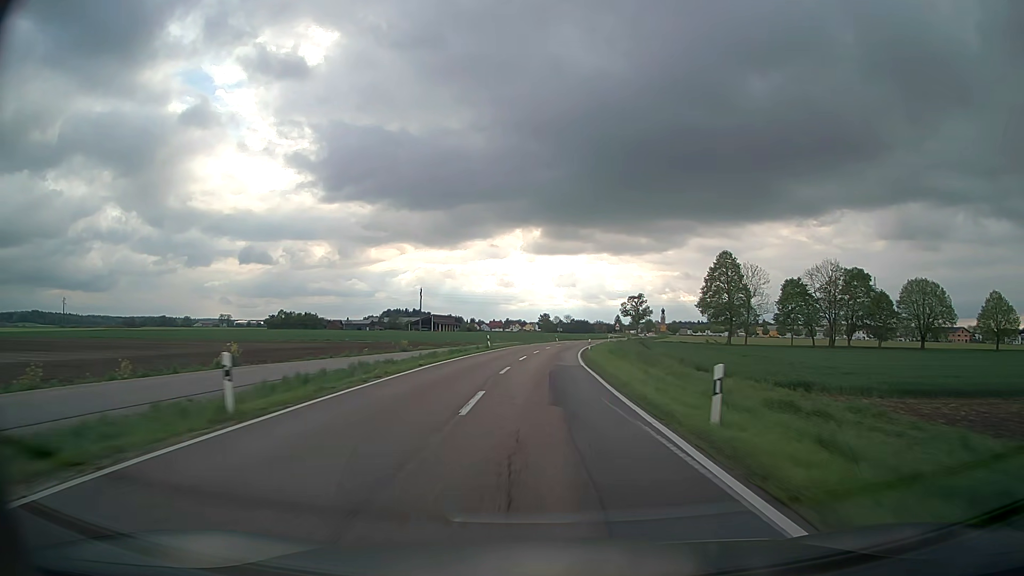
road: secondary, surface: asphalt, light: Day
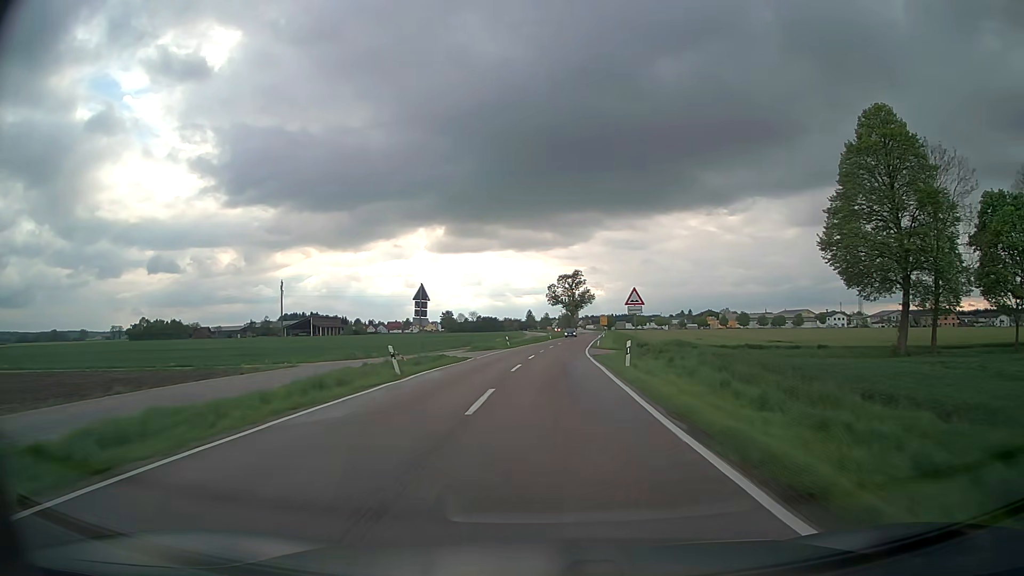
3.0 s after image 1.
(+3.5, +76.1) m; +8°
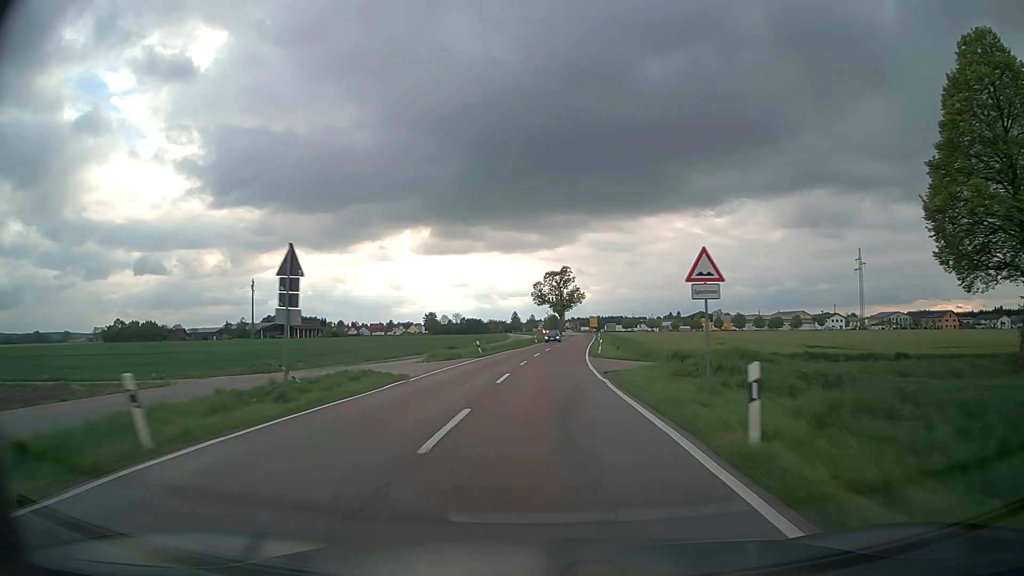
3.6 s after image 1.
(+0.2, +14.1) m; +1°
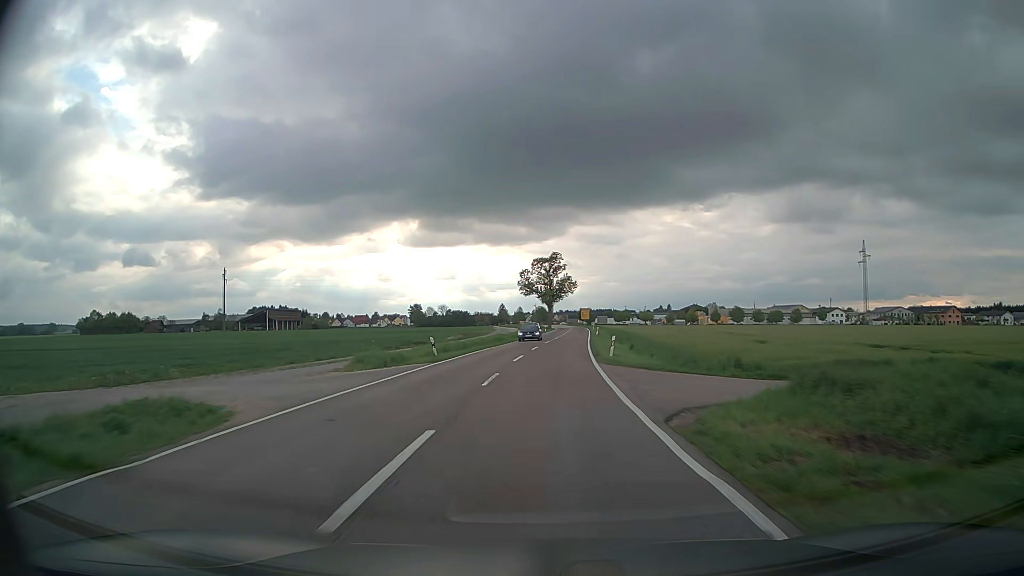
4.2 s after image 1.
(+0.2, +13.7) m; +1°
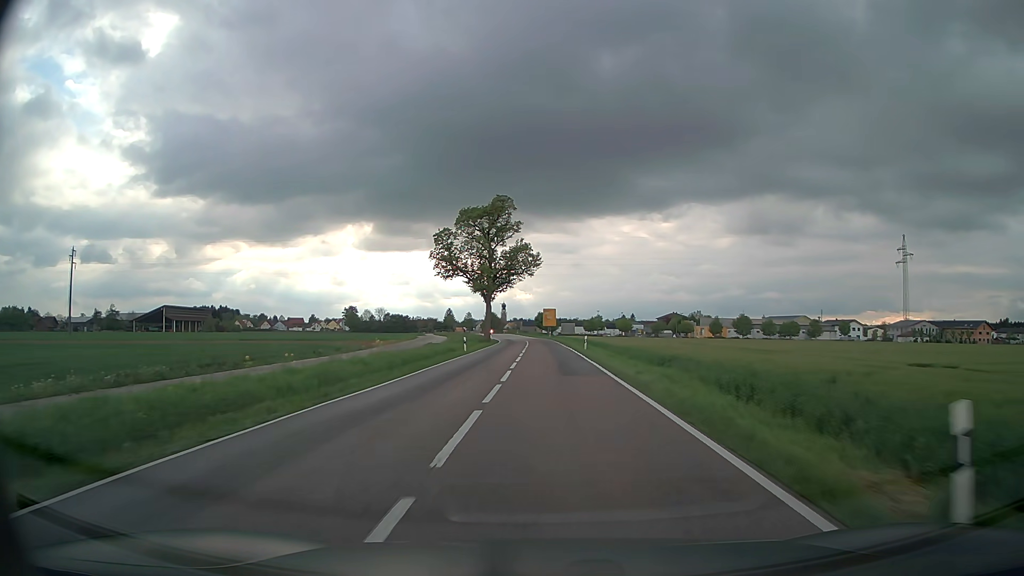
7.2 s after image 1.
(+2.1, +62.7) m; +4°
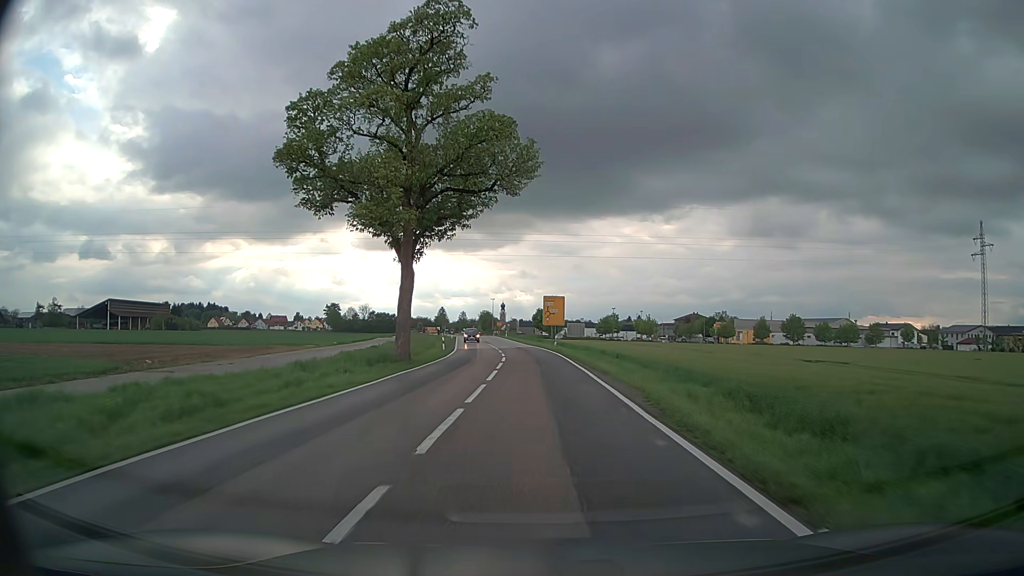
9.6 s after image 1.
(+0.1, +42.8) m; 0°
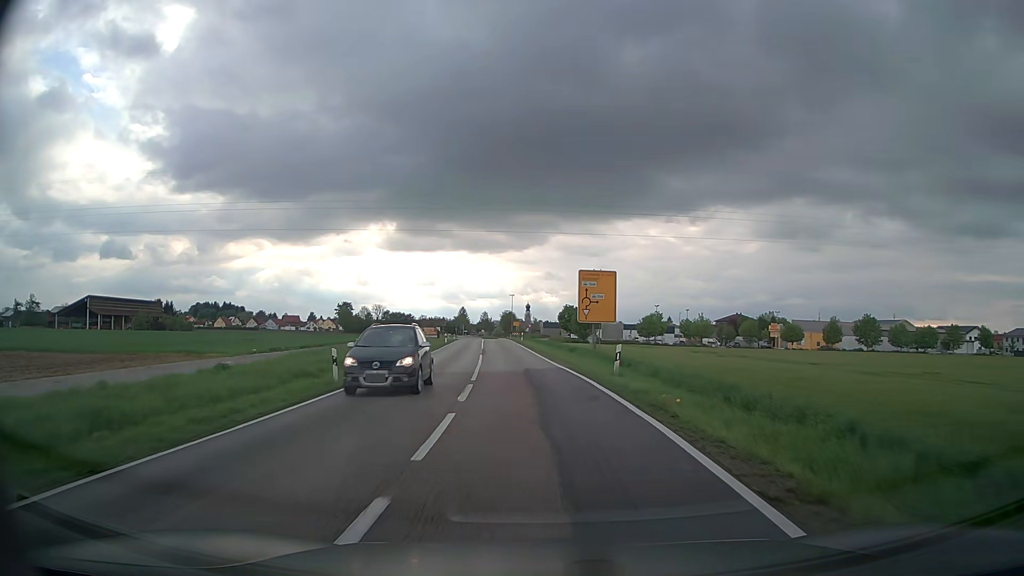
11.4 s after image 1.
(-0.3, +27.8) m; -2°
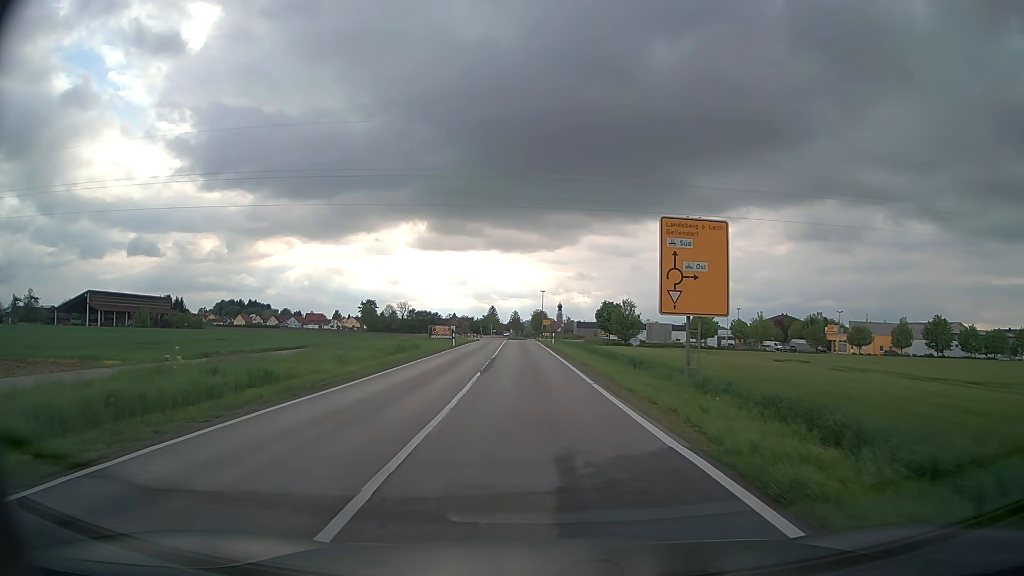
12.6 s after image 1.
(-0.5, +16.6) m; -3°
(0, +10) (0, +20) (-1, +30) (-1, +40) (-2, +50) (-2, +60) (-2, +70) (-3, +80) (-3, +90) (-4, +100) m
